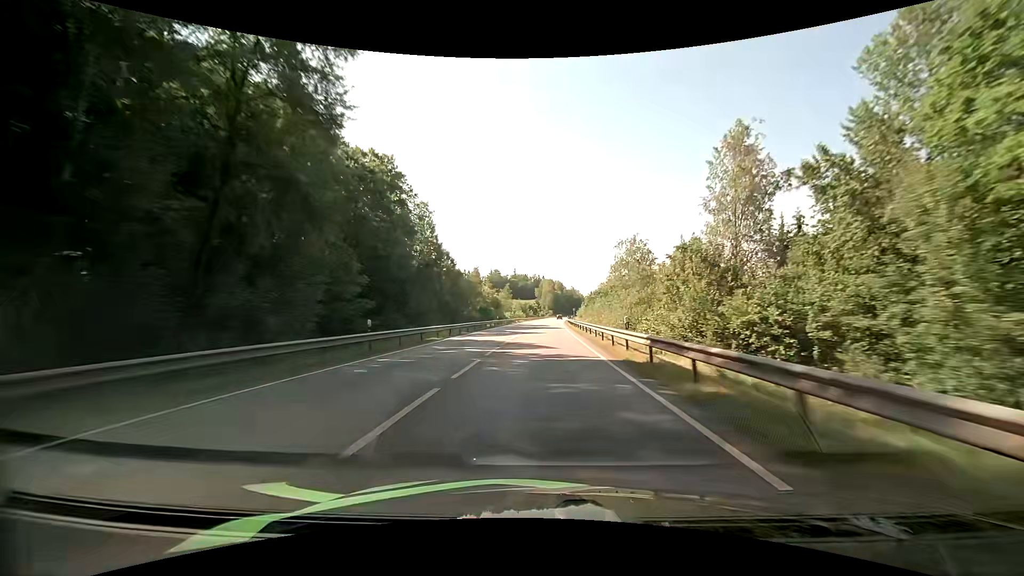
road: primary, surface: asphalt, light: Day
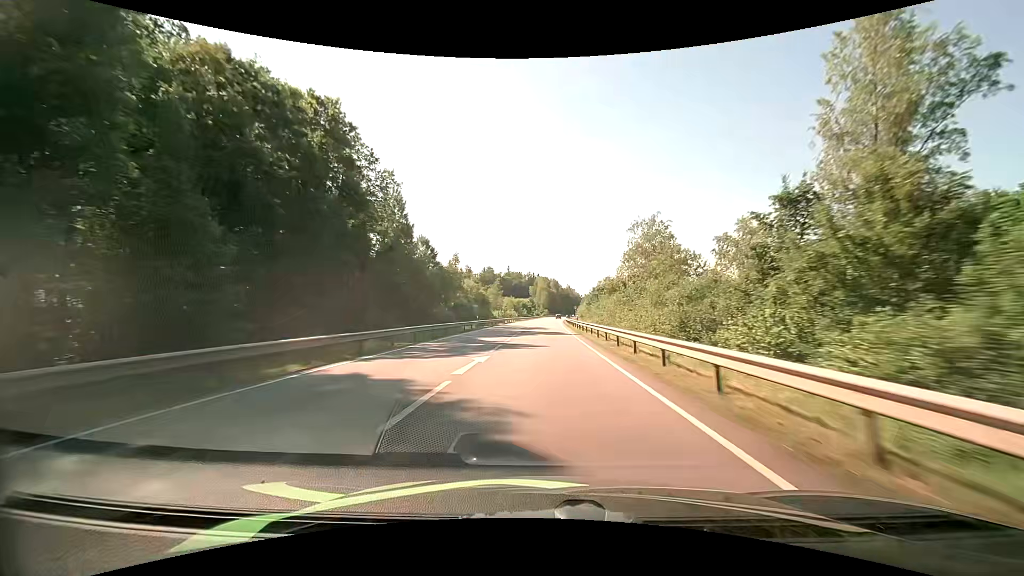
(0.0, +17.1) m; 0°
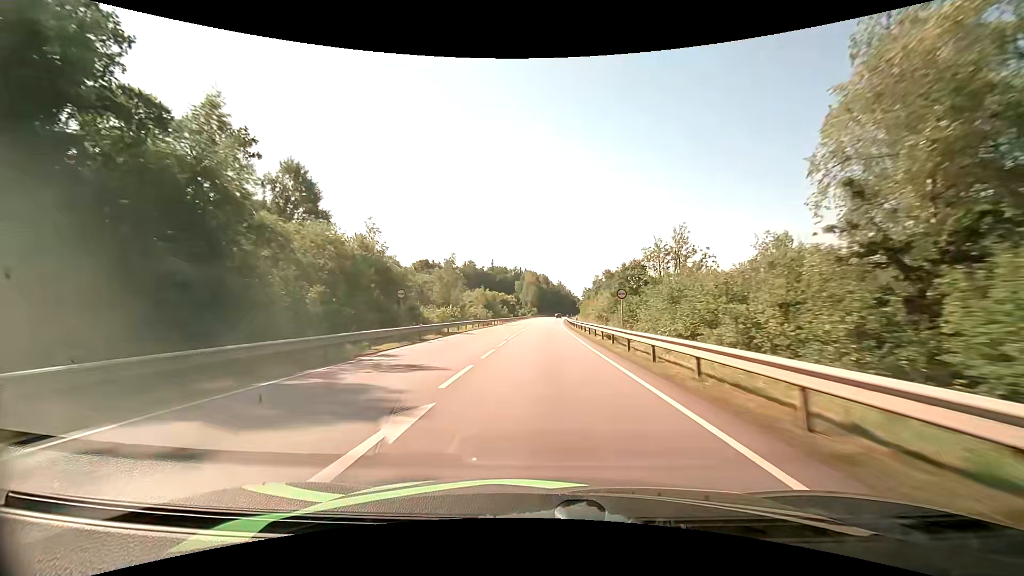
(+0.8, +50.7) m; +1°
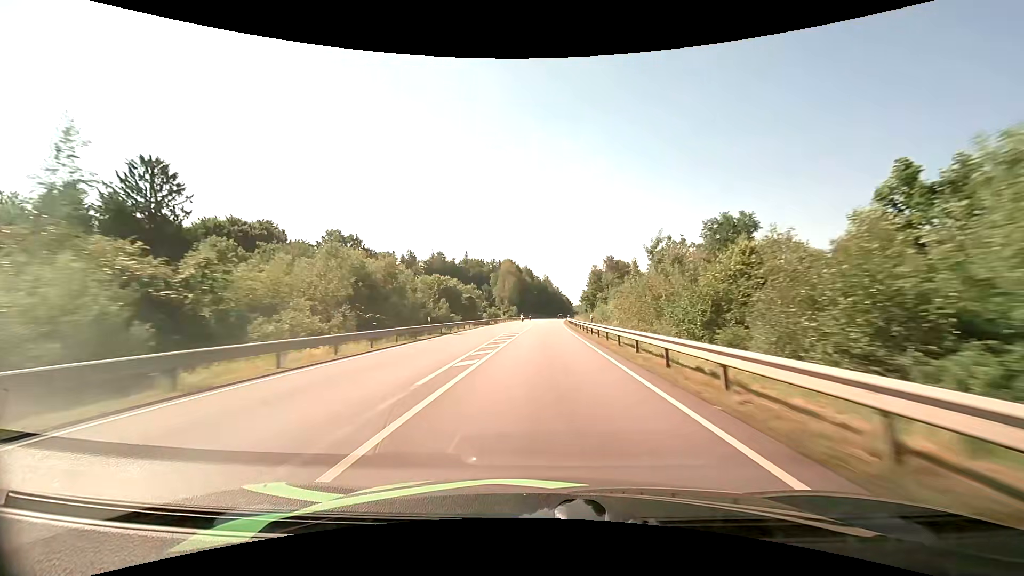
(+1.1, +65.8) m; +2°
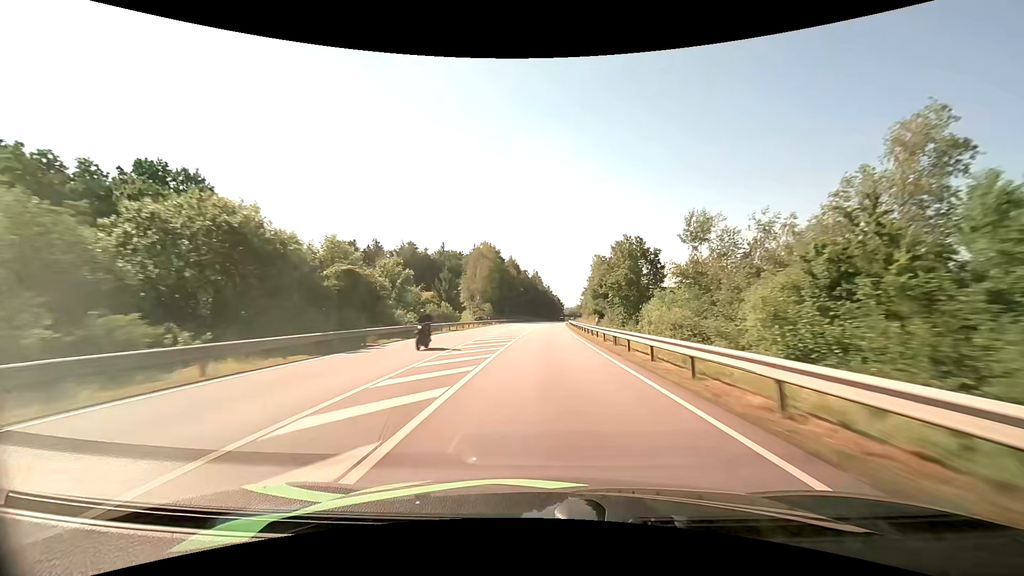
(+0.6, +49.9) m; +1°
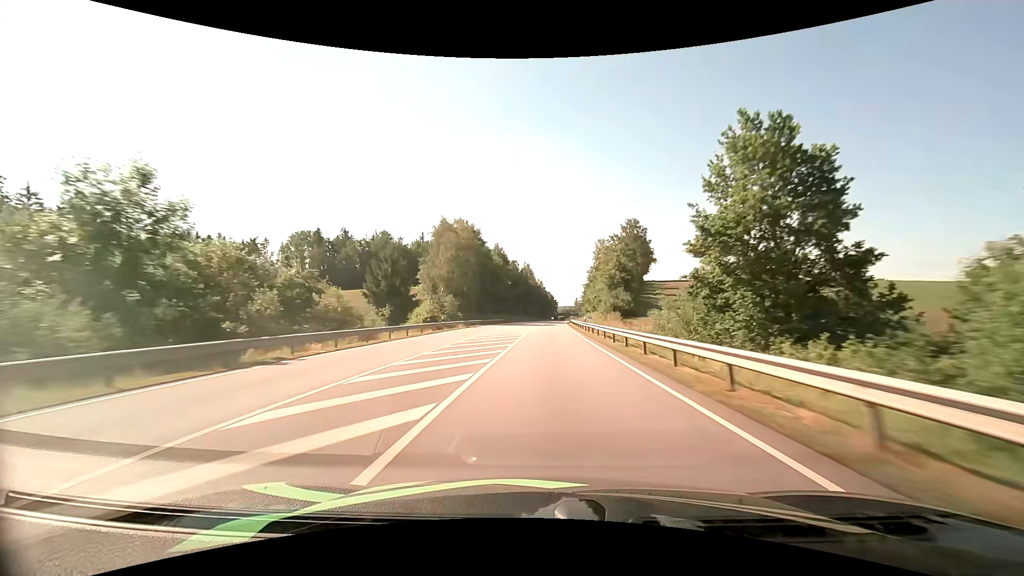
(+0.2, +33.9) m; +1°
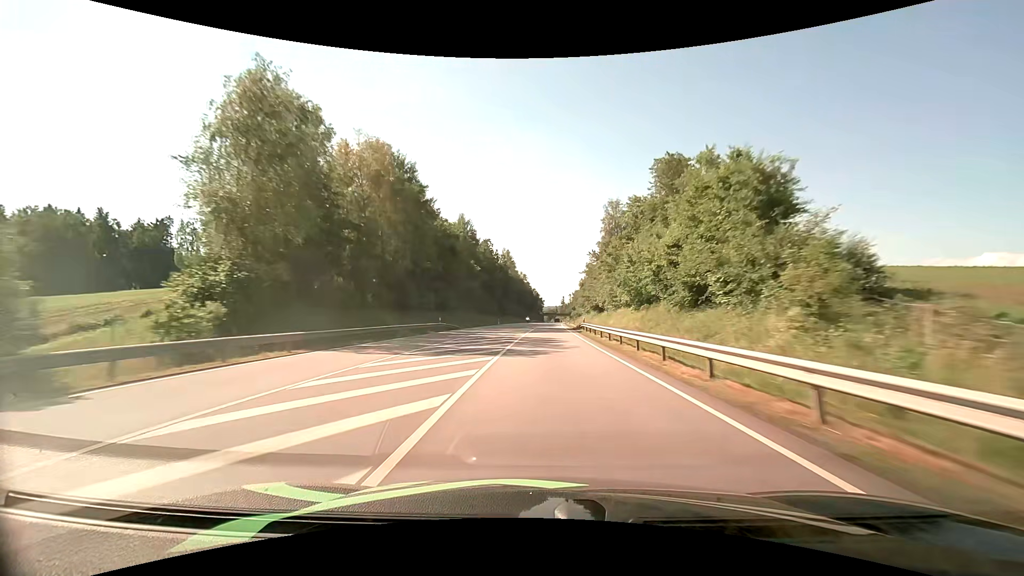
(+0.8, +51.0) m; +2°
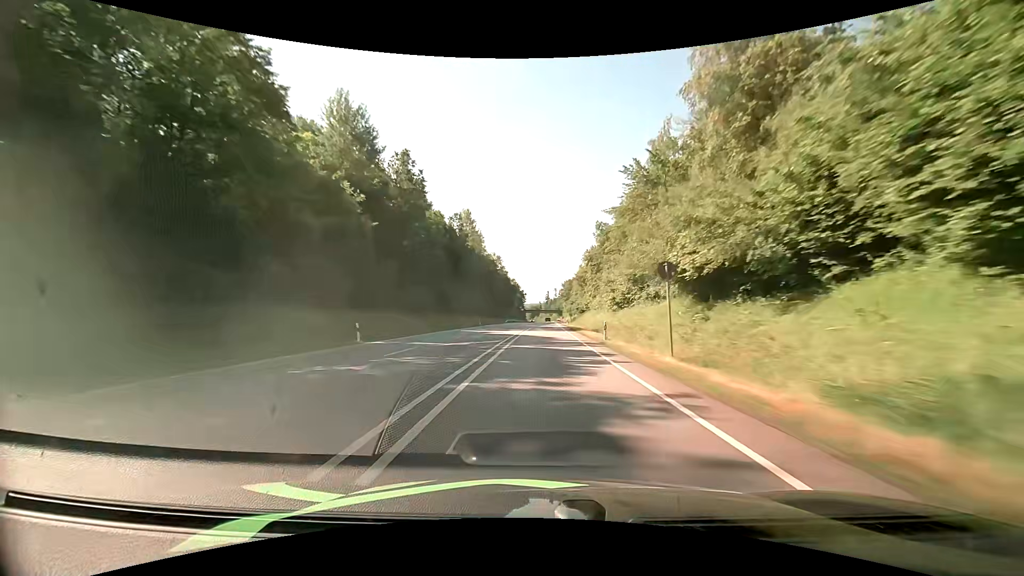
(+1.2, +68.8) m; +2°
(0, +10) (0, +20) (0, +30) (0, +40) (0, +50) (+1, +60) (+1, +70) (+1, +80) (+1, +90) (+1, +100) m
